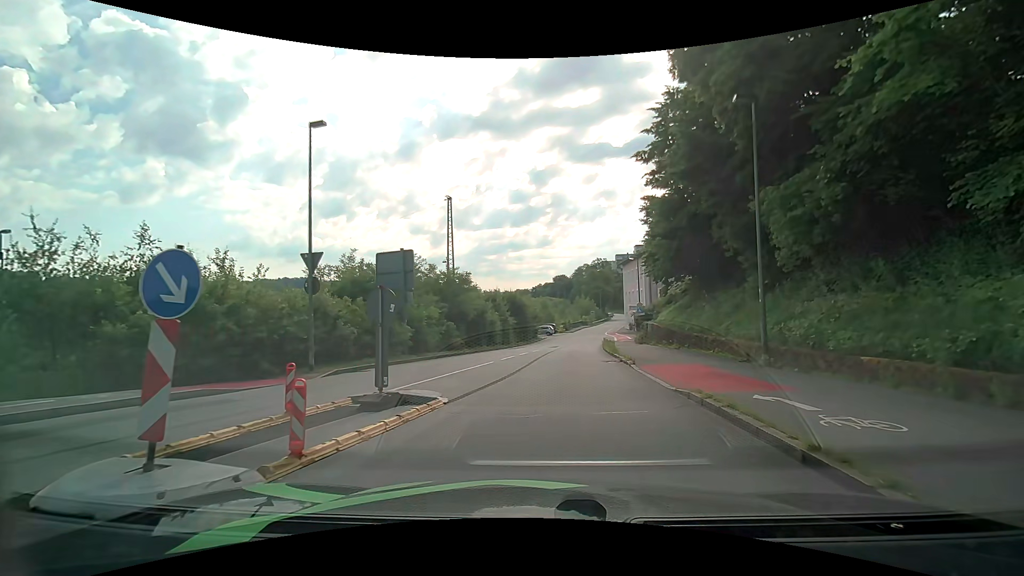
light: Day
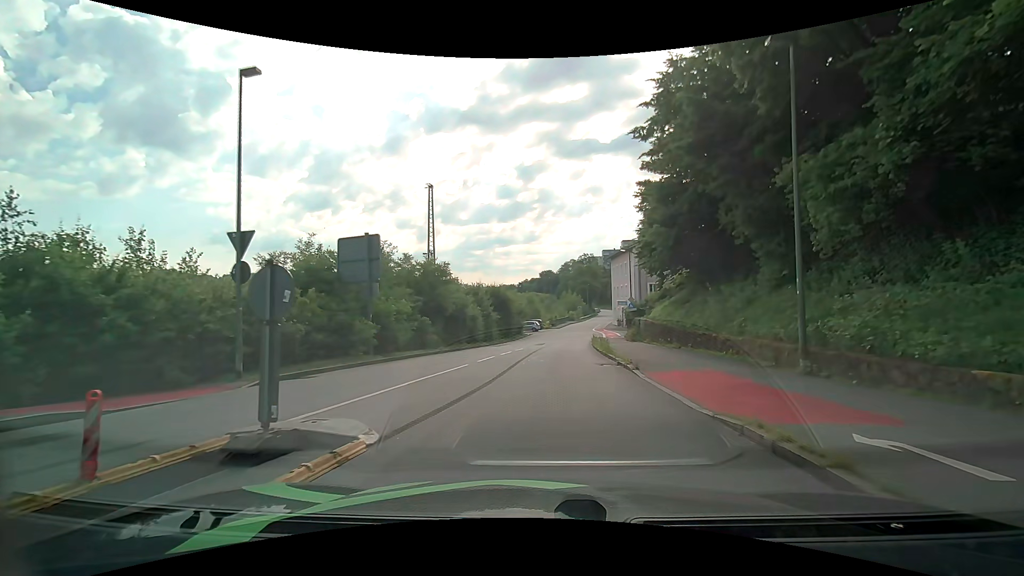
(0.0, +3.0) m; +1°
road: residential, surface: asphalt
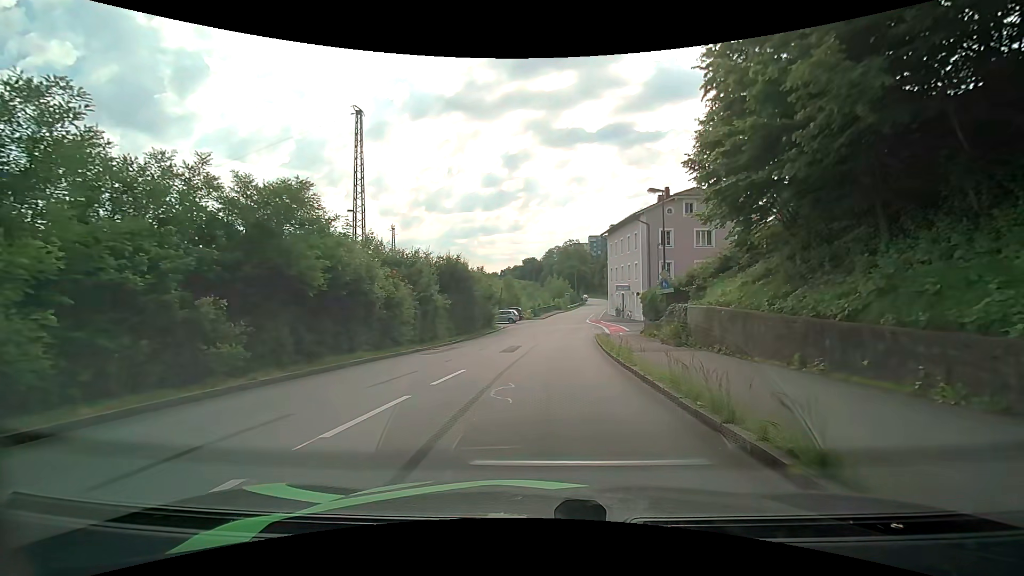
(+0.7, +16.8) m; +2°
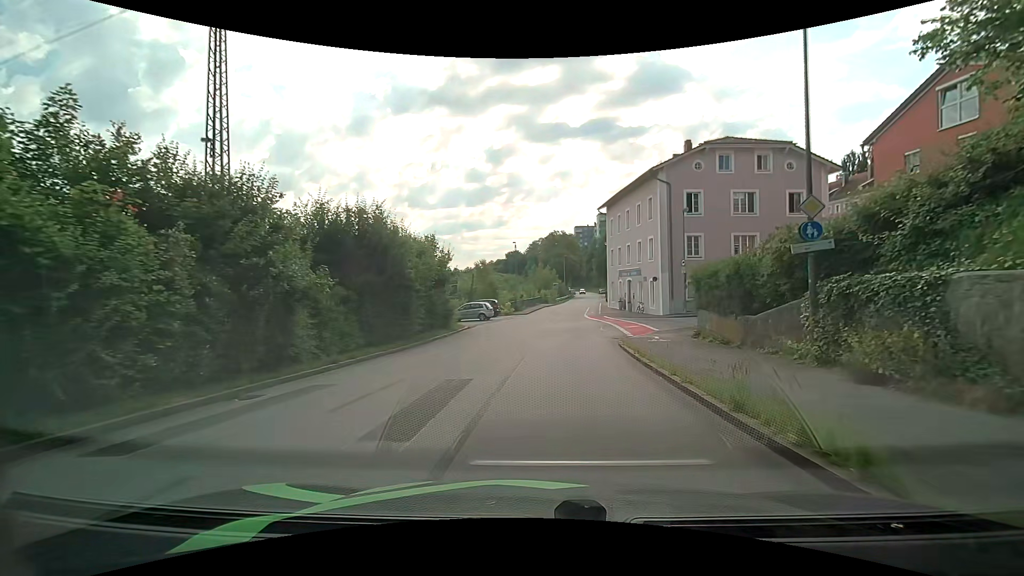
(+0.2, +14.8) m; +2°
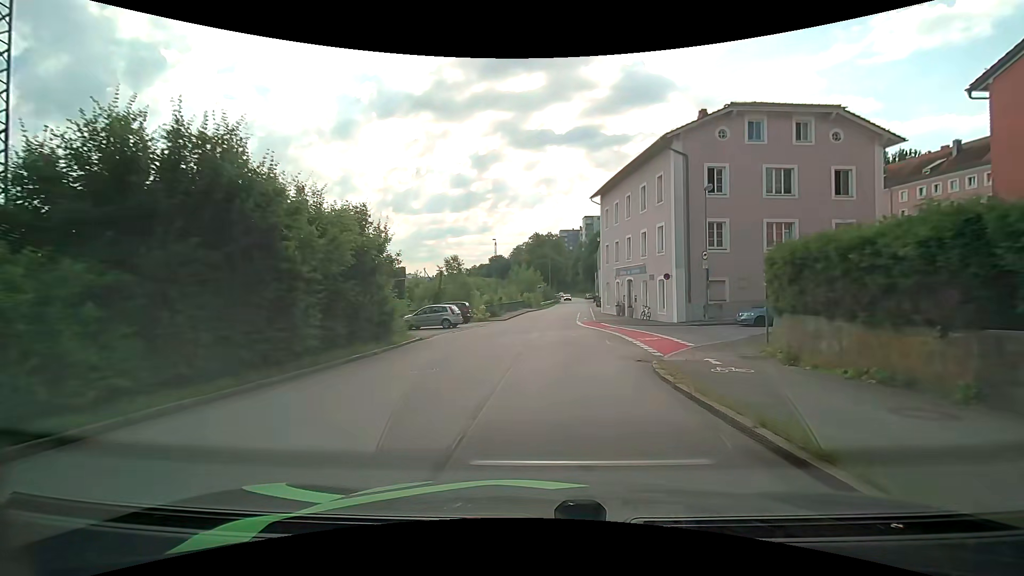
(+0.2, +8.9) m; +2°
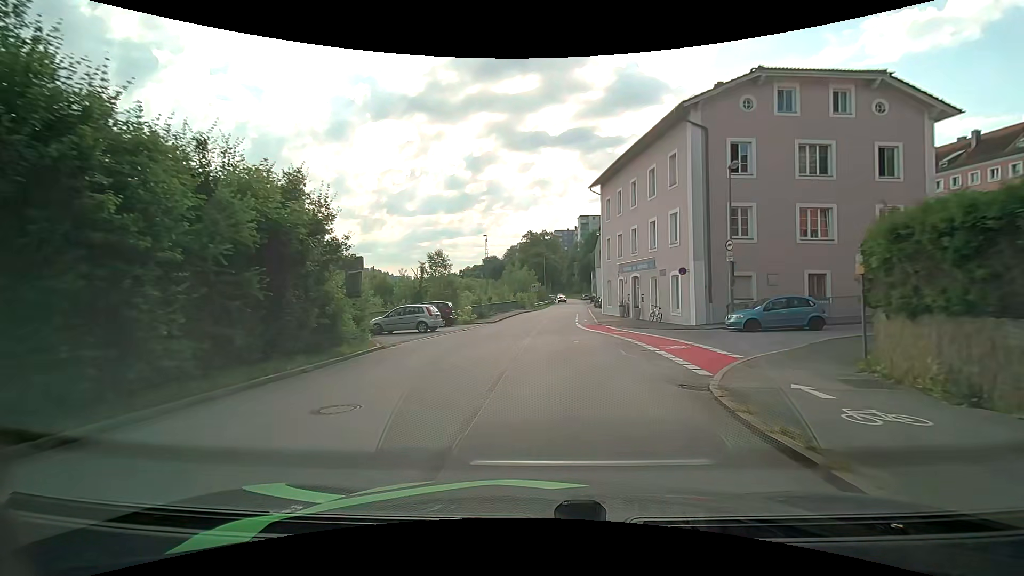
(+0.1, +4.8) m; +1°
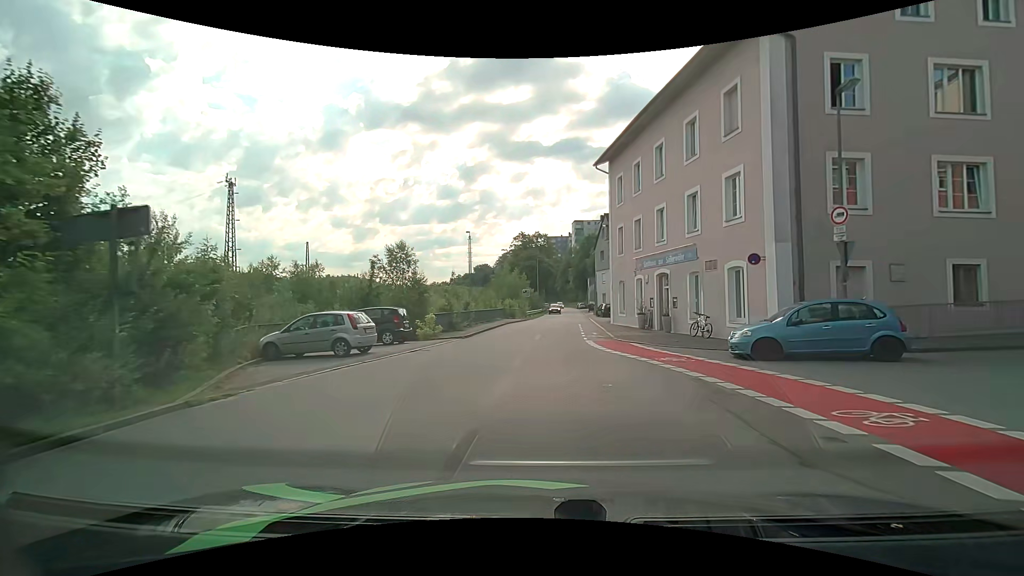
(+0.1, +9.7) m; +1°
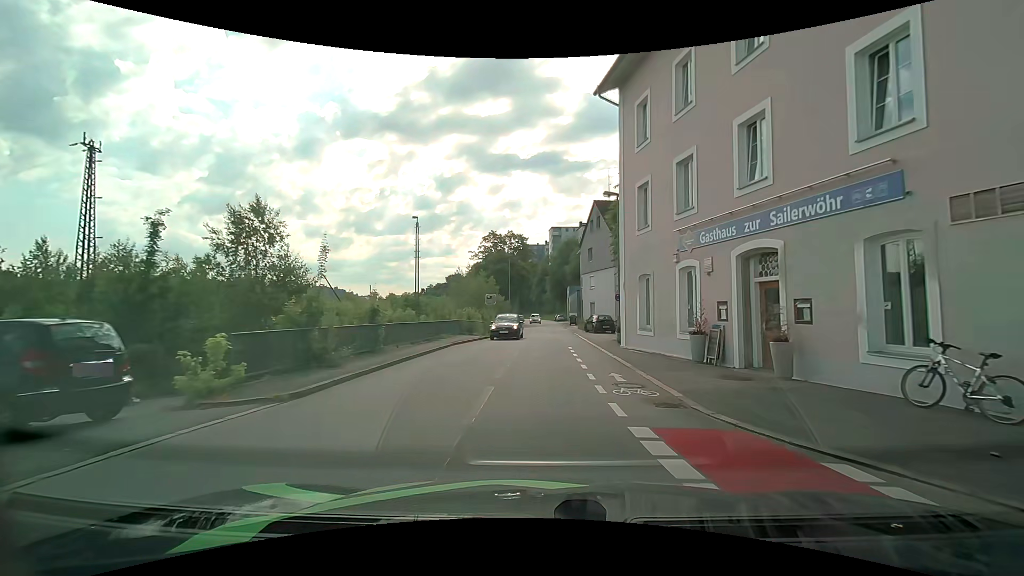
(+0.4, +14.2) m; +3°
(0, +10) (0, +20) (+1, +30) (+1, +40) (+1, +50) (+1, +60) (+1, +70) (+1, +80) (+1, +90) (+1, +100) m
